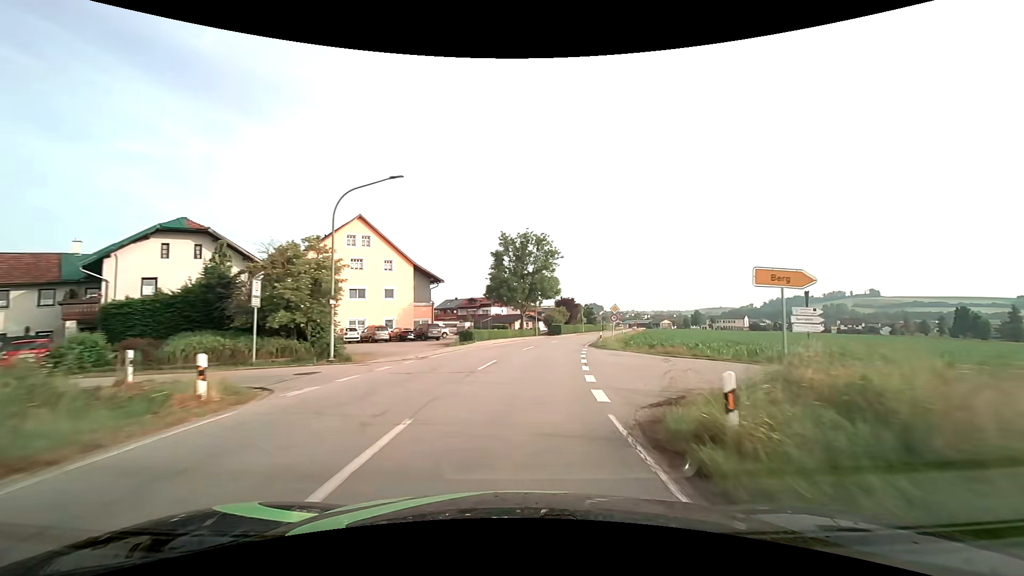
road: secondary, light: Day
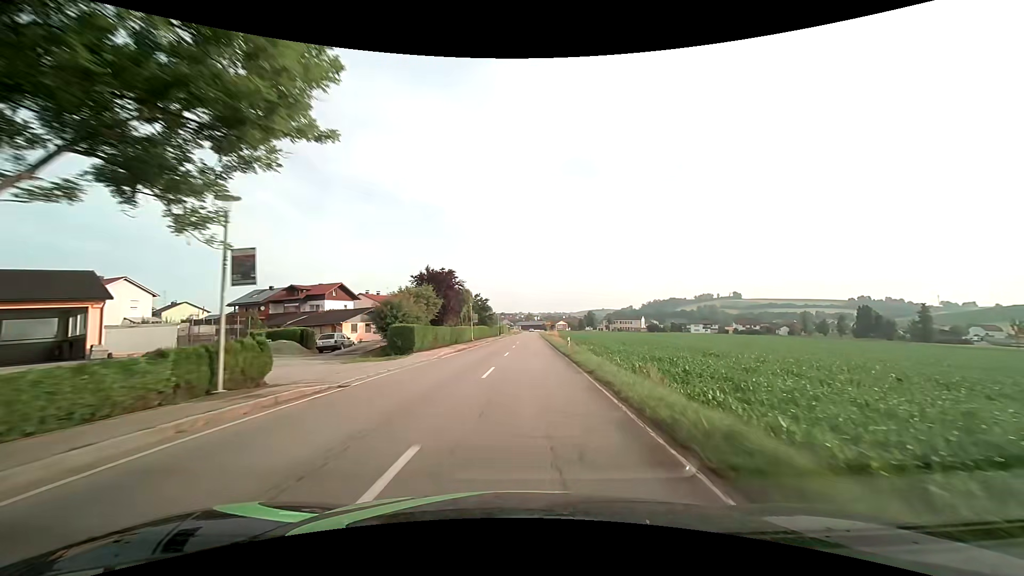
(+5.8, +48.7) m; +13°
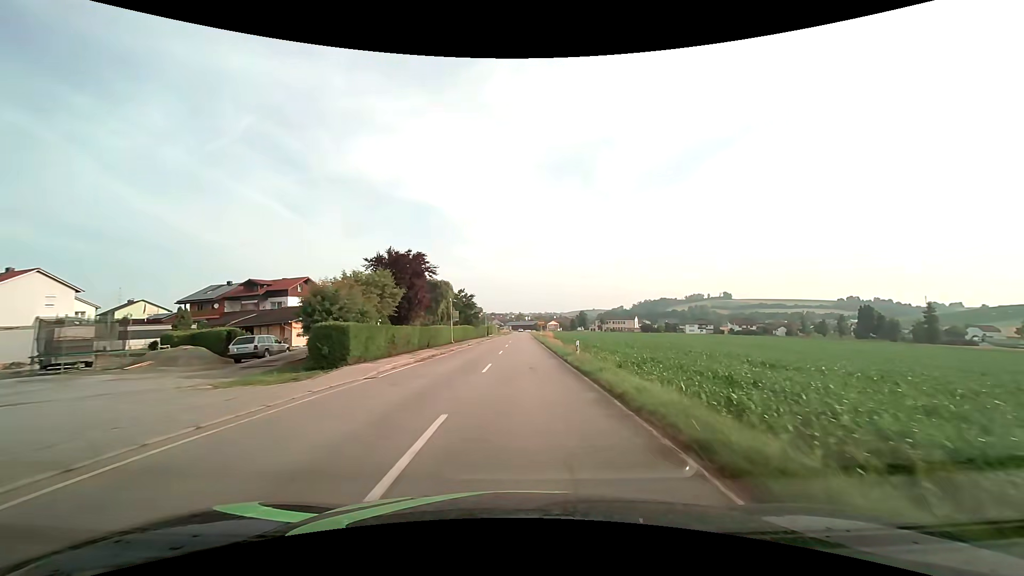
(+0.1, +9.9) m; +1°
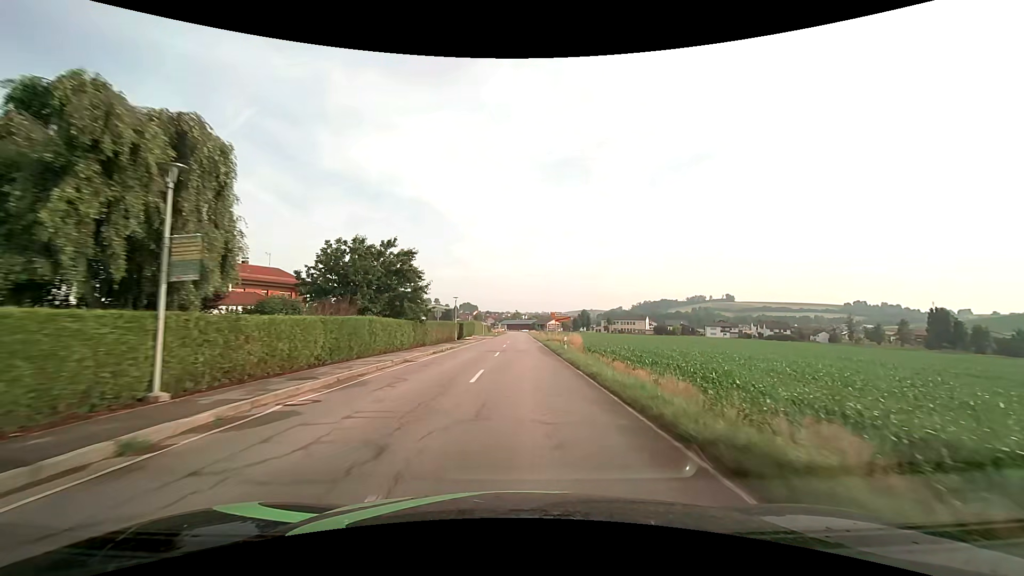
(+0.2, +39.5) m; 0°
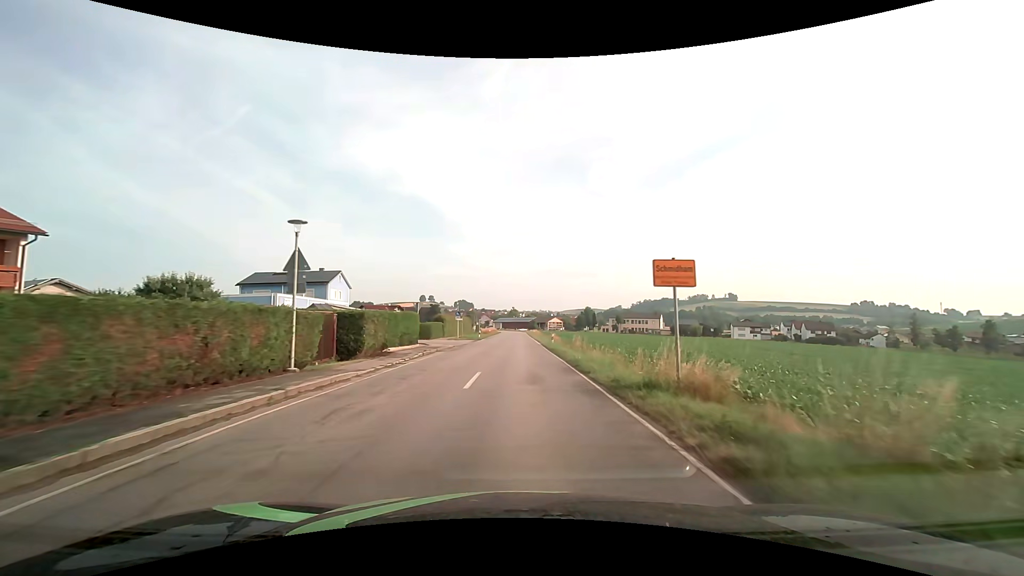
(+0.2, +36.5) m; 0°
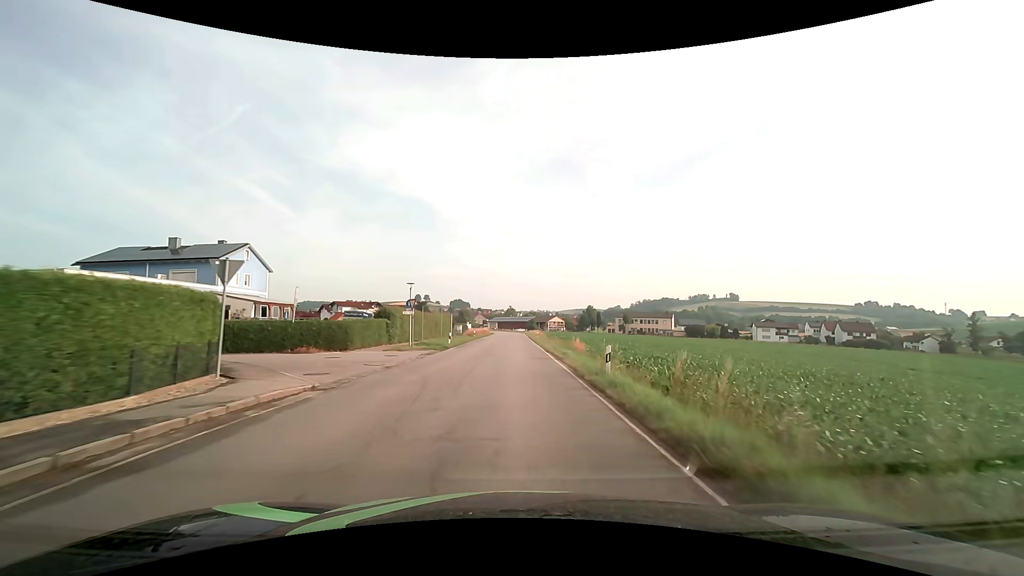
(+0.2, +25.0) m; +1°
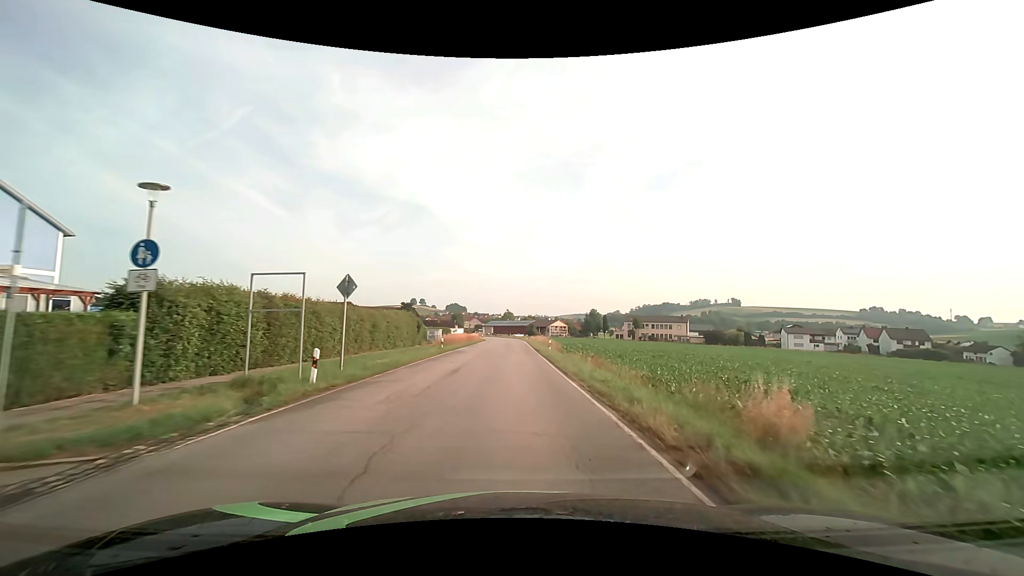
(-0.1, +24.8) m; 0°
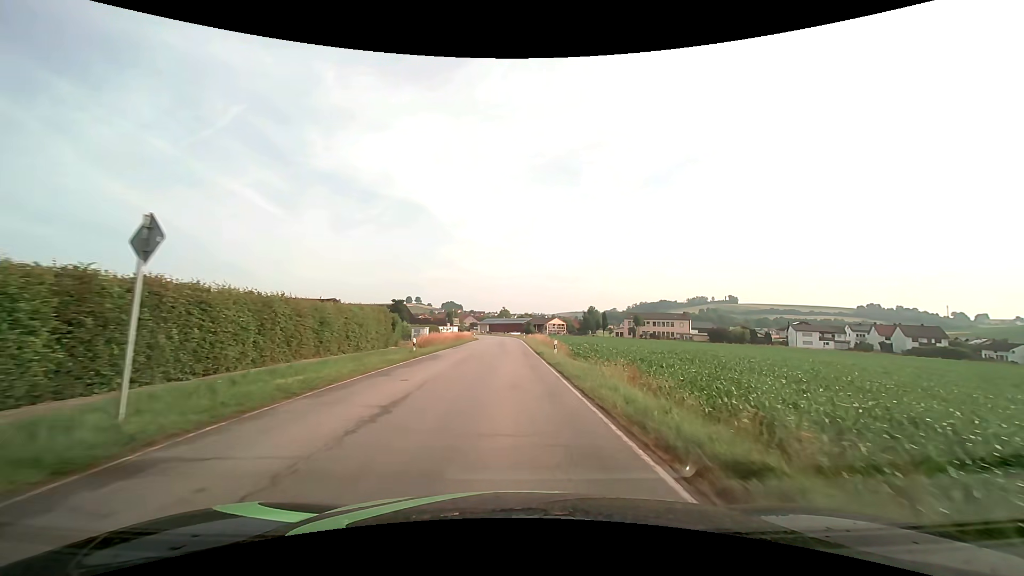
(0.0, +8.3) m; 0°
(0, +10) (0, +20) (0, +30) (0, +40) (-1, +50) (-1, +60) (-1, +70) (-2, +80) (-3, +90) (-4, +100) m
